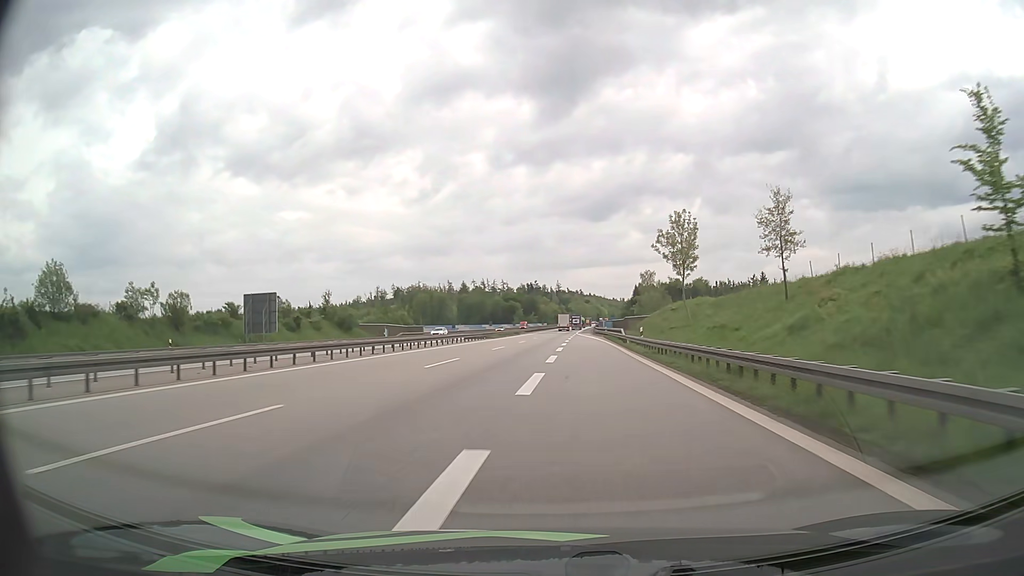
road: motorway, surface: asphalt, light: Day
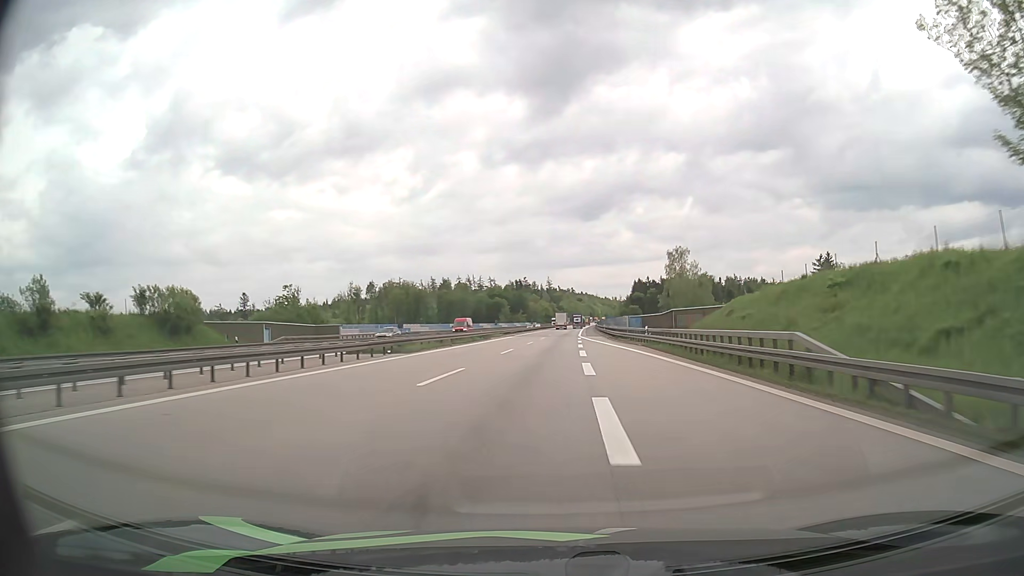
(+0.2, +42.8) m; +1°
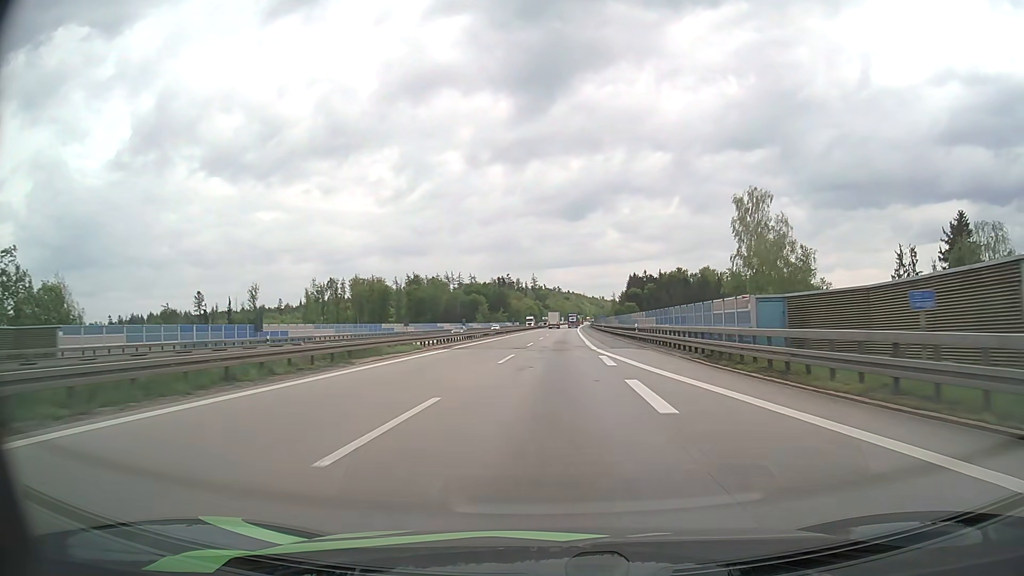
(+0.6, +44.8) m; +1°
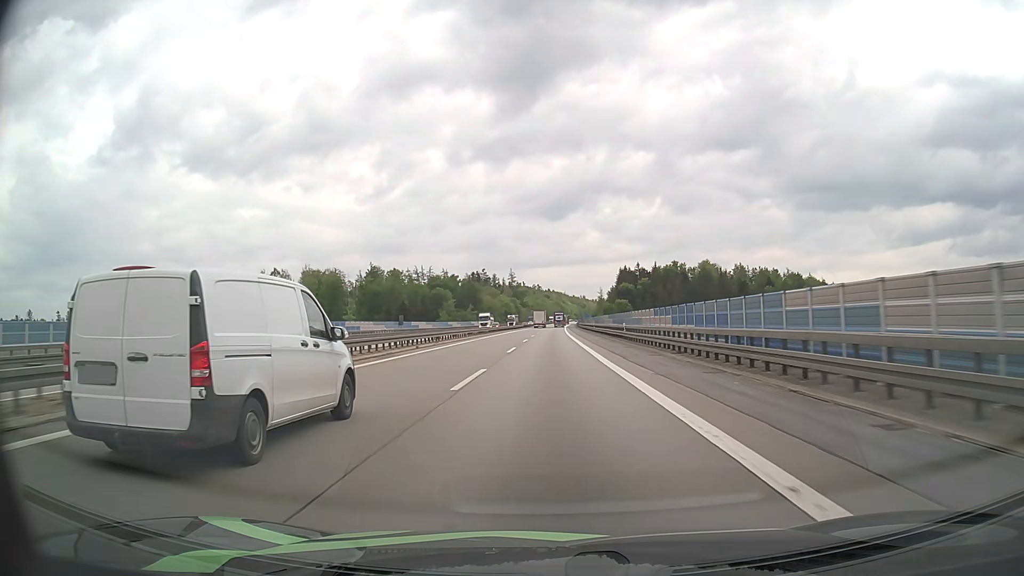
(+0.6, +46.3) m; +2°
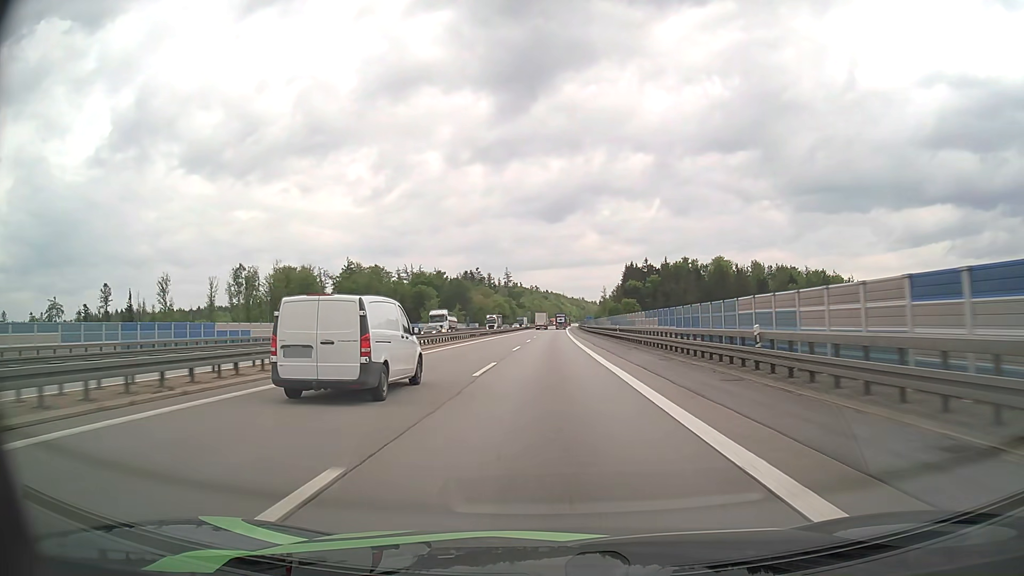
(+0.1, +31.5) m; 0°
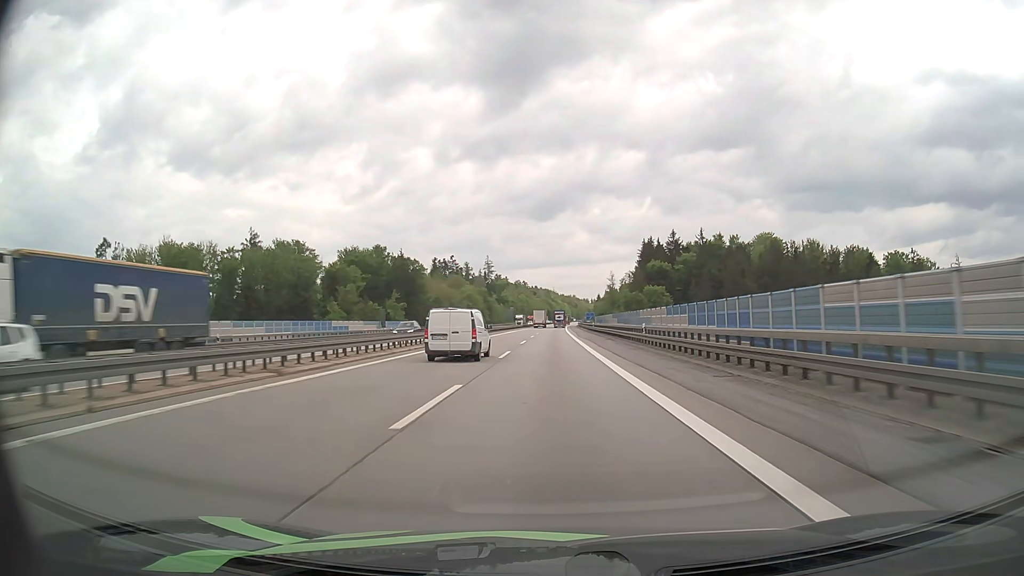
(+0.6, +80.4) m; +1°
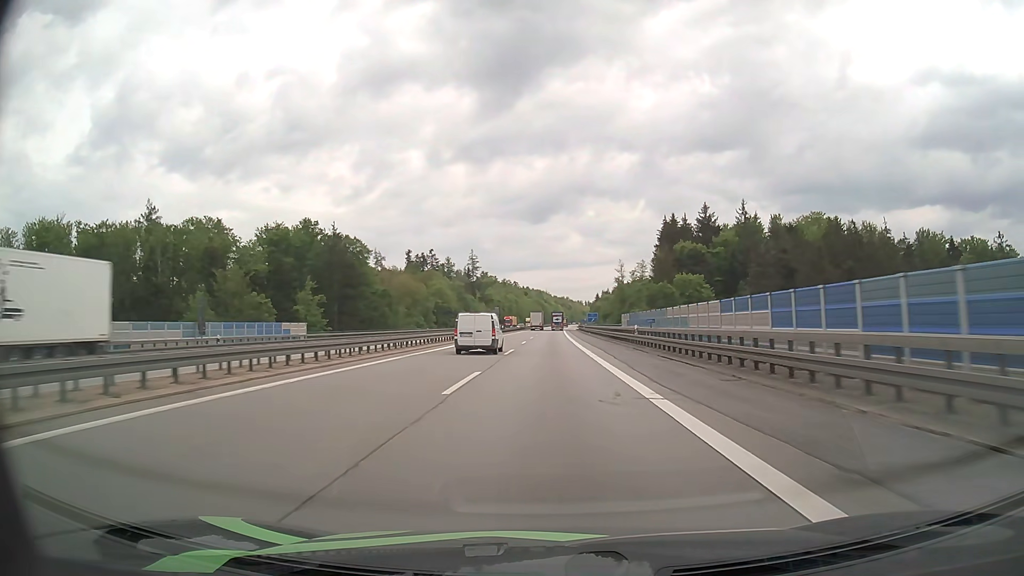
(+0.2, +49.0) m; +1°
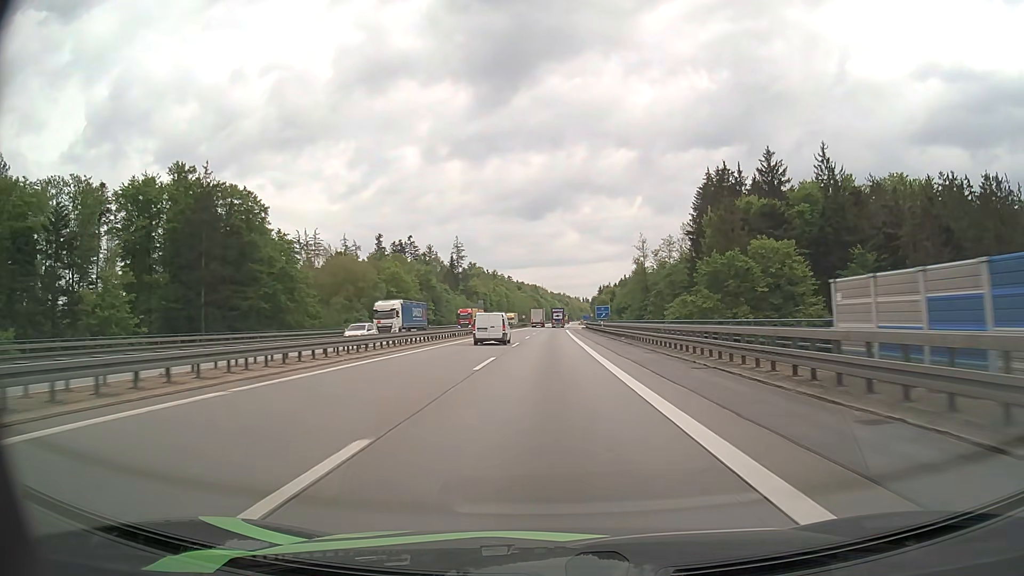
(+0.2, +46.9) m; 0°
(0, +10) (0, +20) (0, +30) (0, +40) (0, +50) (0, +60) (0, +70) (0, +80) (+1, +90) (+1, +100) m
